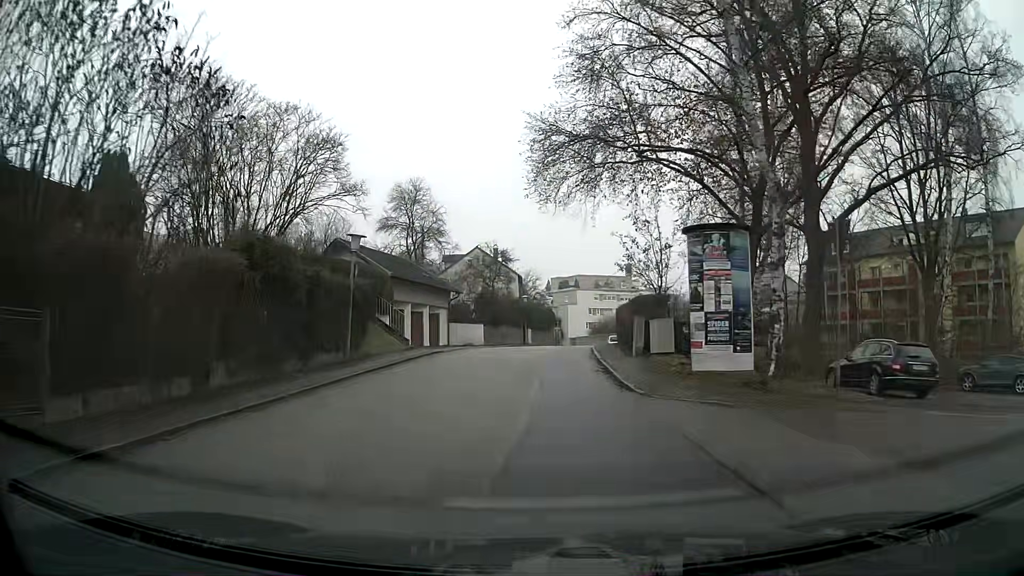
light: Day
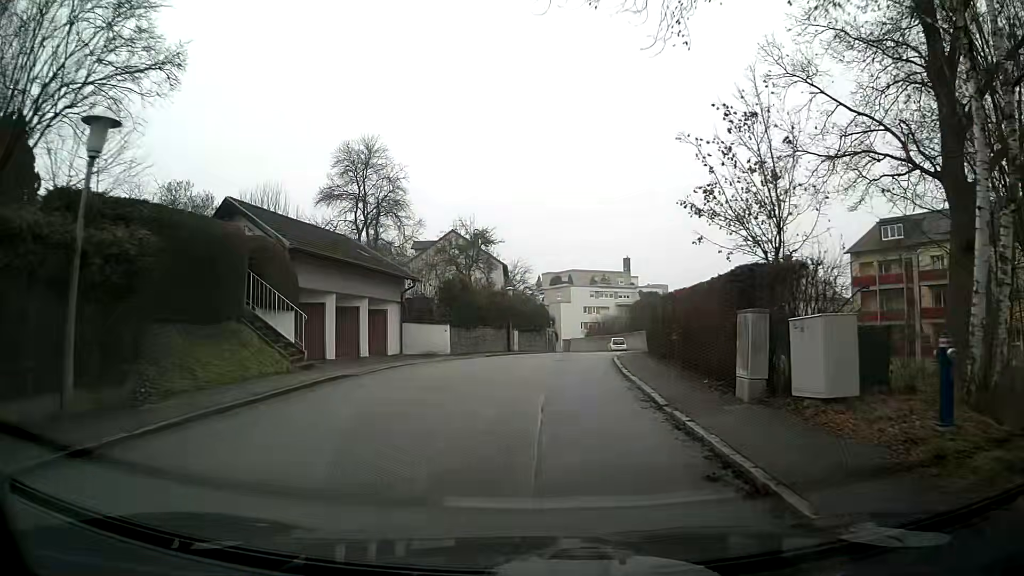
(+0.2, +12.8) m; +1°
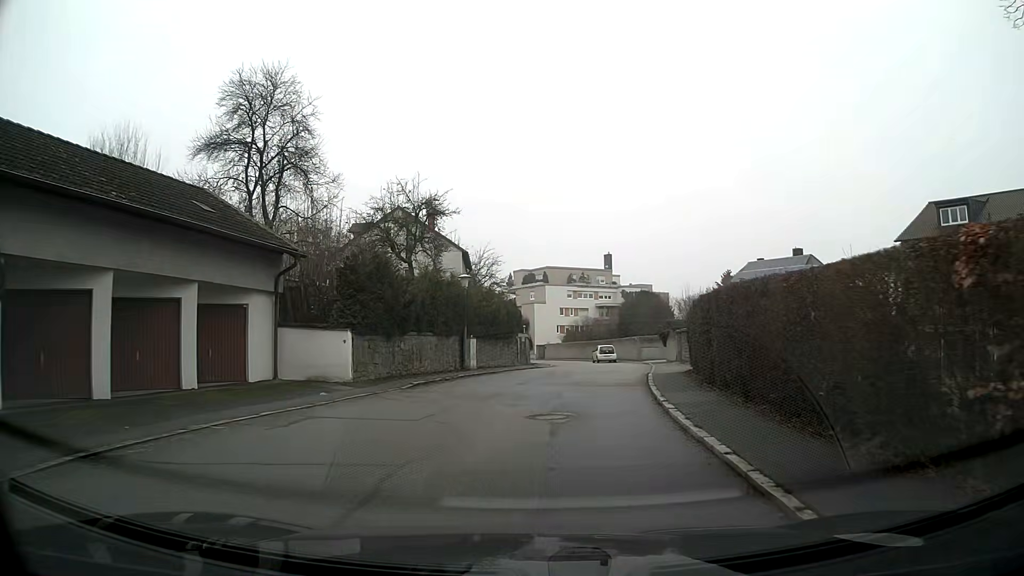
(+0.2, +13.0) m; +3°
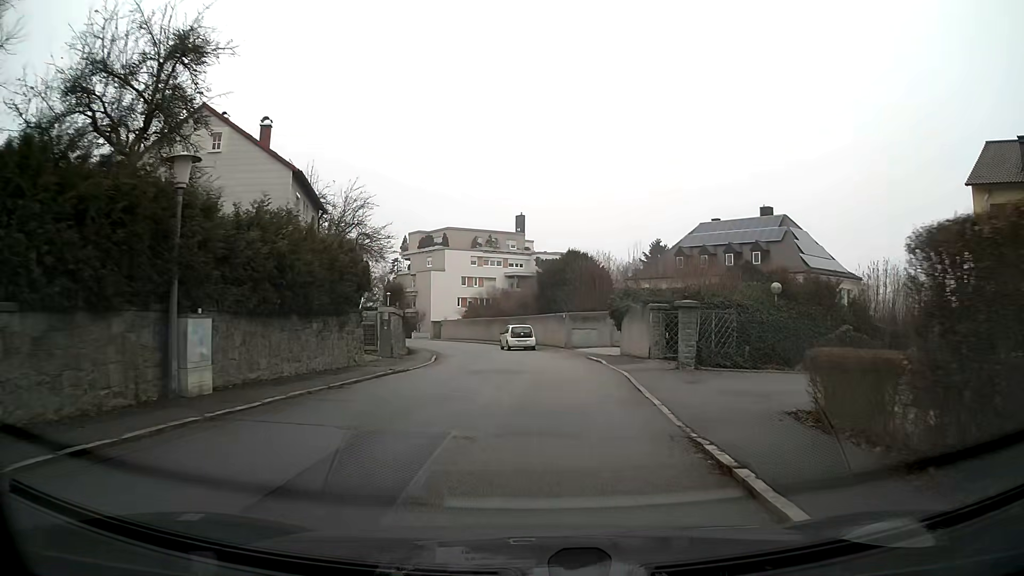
(+1.2, +17.6) m; +7°
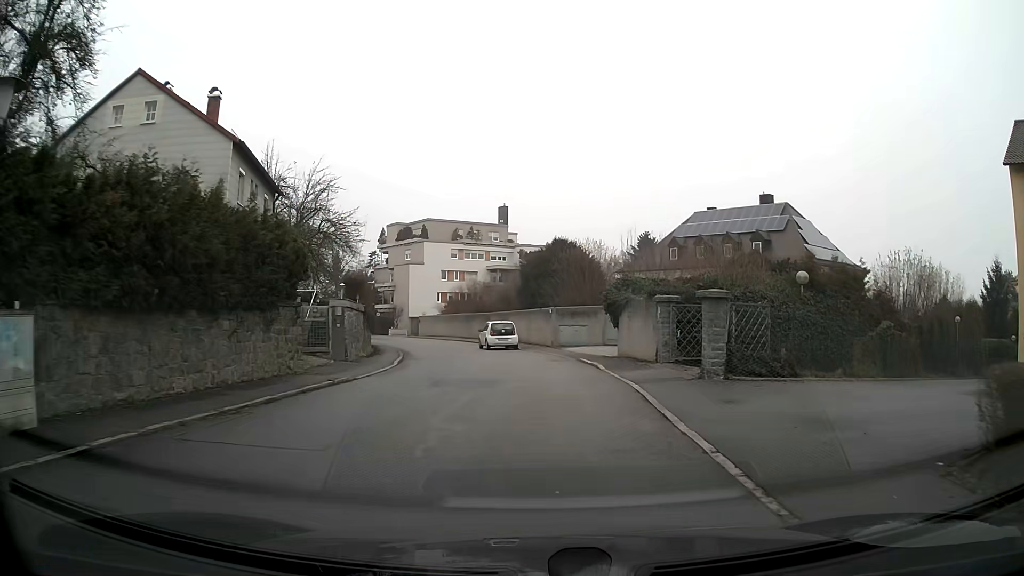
(0.0, +4.3) m; 0°
